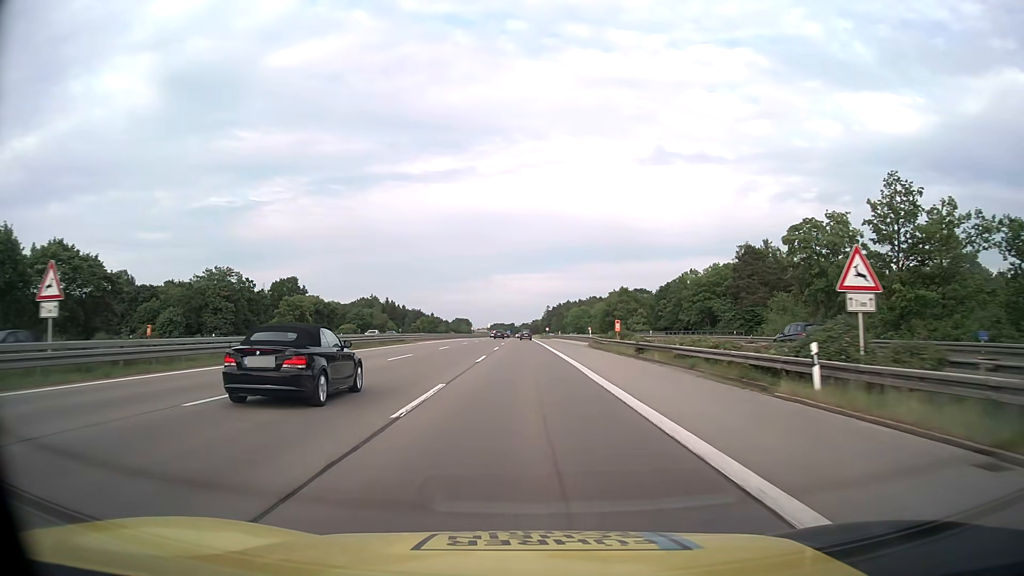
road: motorway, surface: asphalt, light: Day
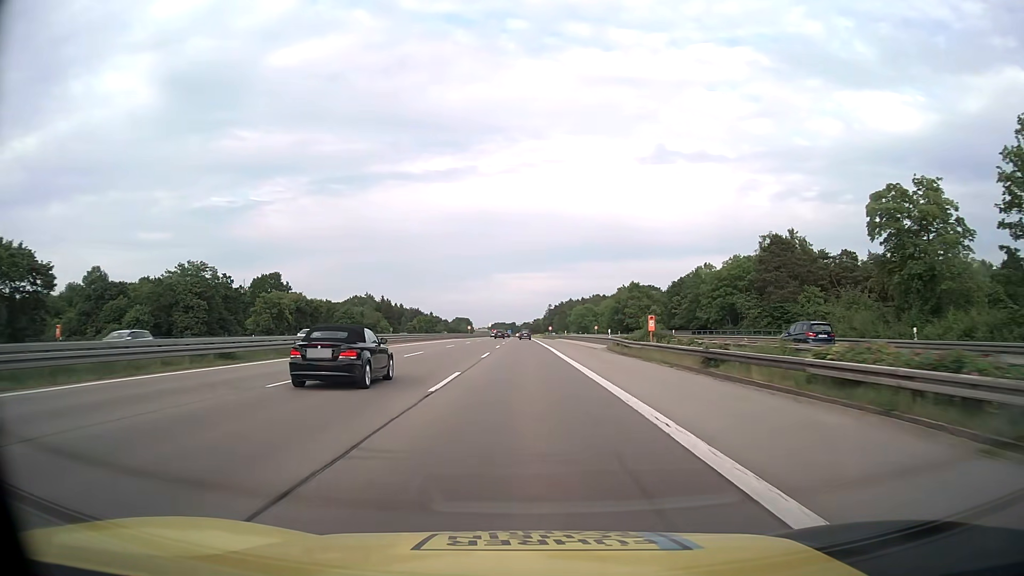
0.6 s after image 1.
(0.0, +13.8) m; 0°
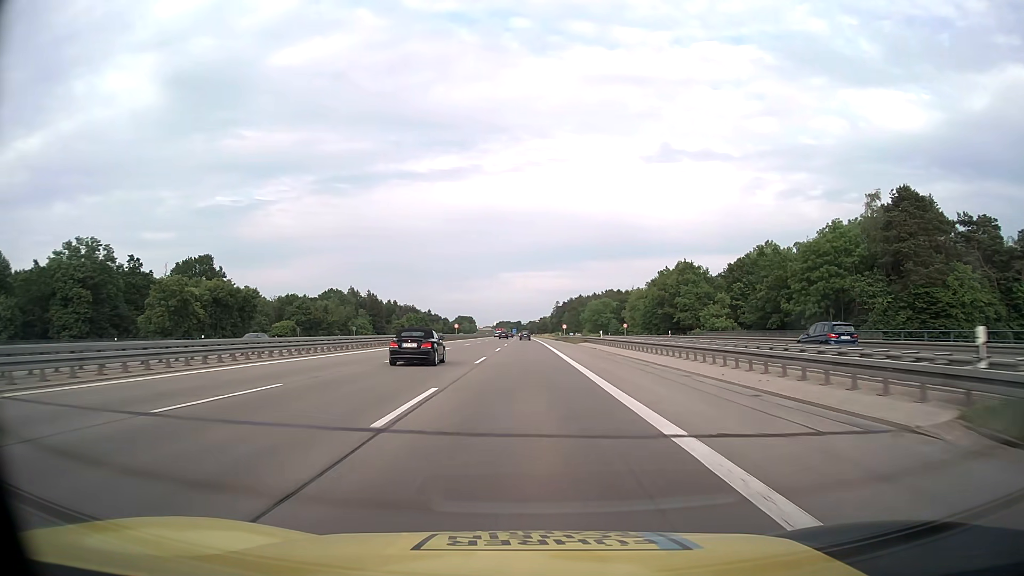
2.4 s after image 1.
(-0.1, +41.3) m; 0°
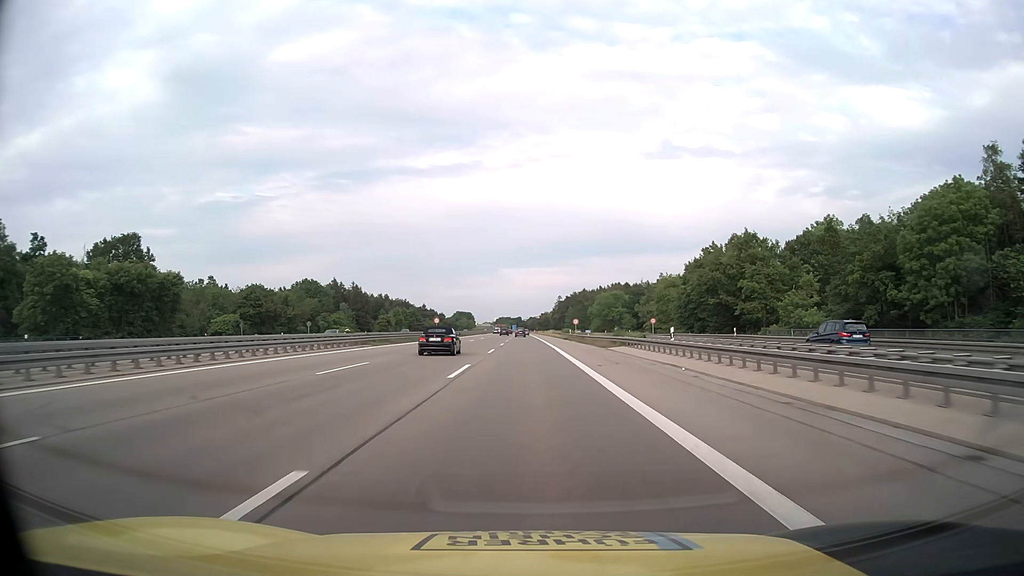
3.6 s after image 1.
(-0.1, +27.5) m; 0°
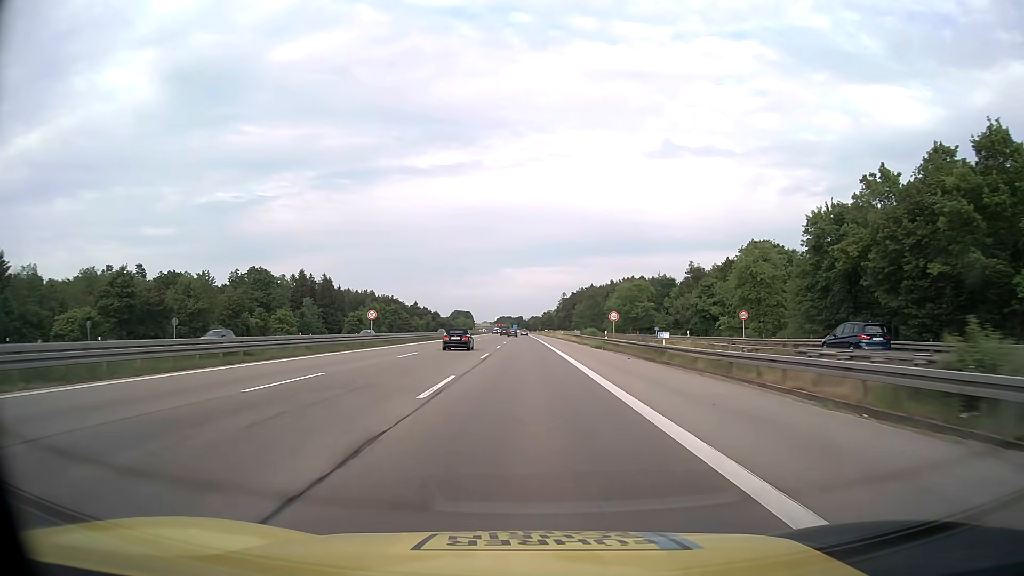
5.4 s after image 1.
(0.0, +41.3) m; 0°
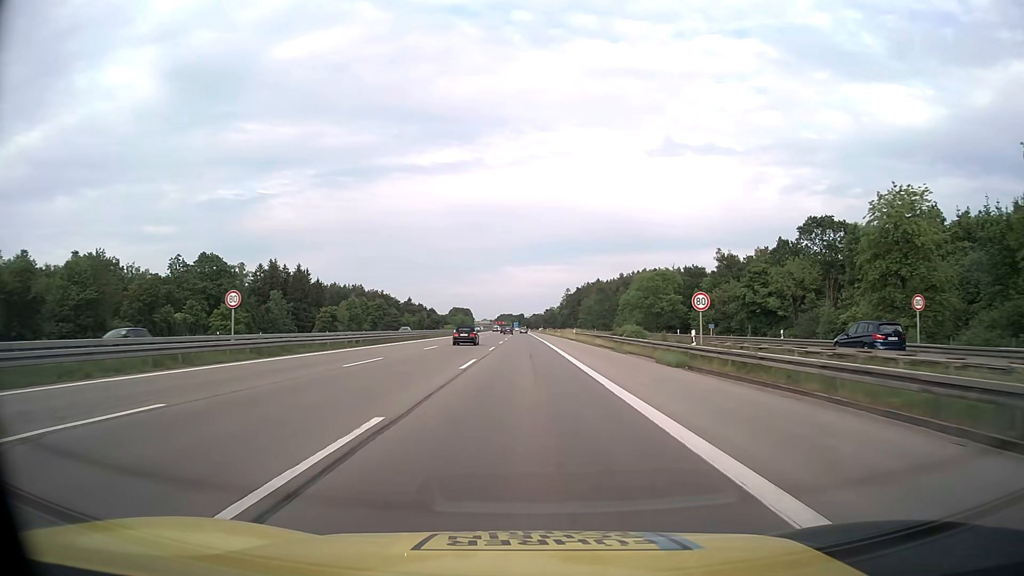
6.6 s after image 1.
(0.0, +27.5) m; 0°
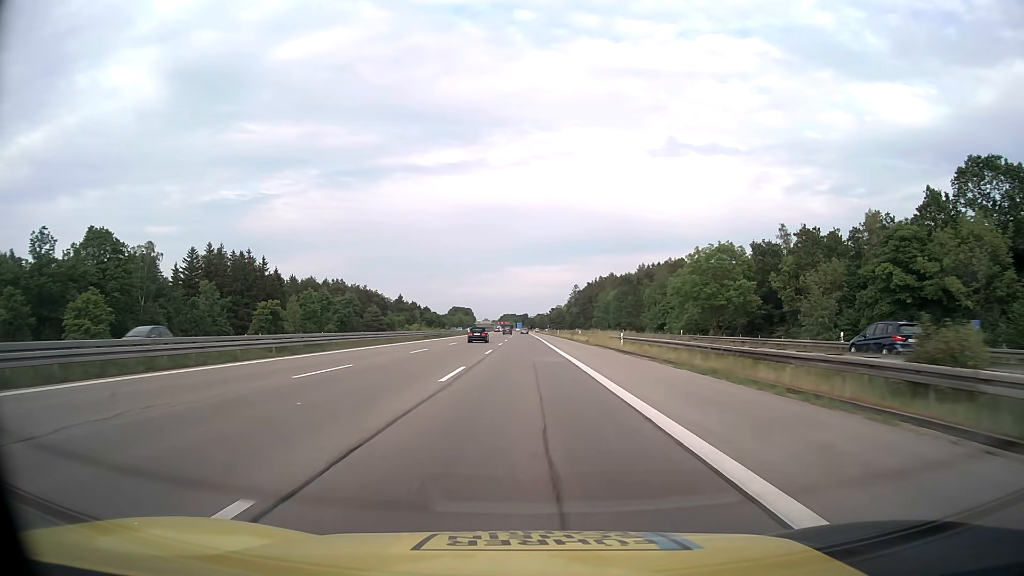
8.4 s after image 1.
(-0.1, +41.3) m; 0°
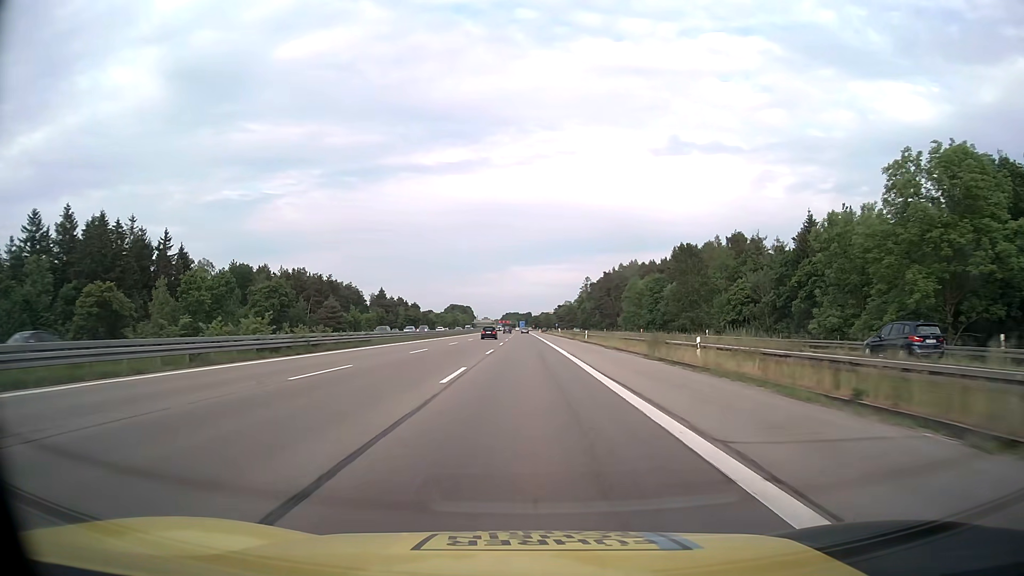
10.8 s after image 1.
(-0.1, +54.9) m; 0°
(0, +10) (0, +20) (0, +30) (0, +40) (0, +50) (0, +60) (0, +70) (0, +80) (0, +90) (0, +100) m
